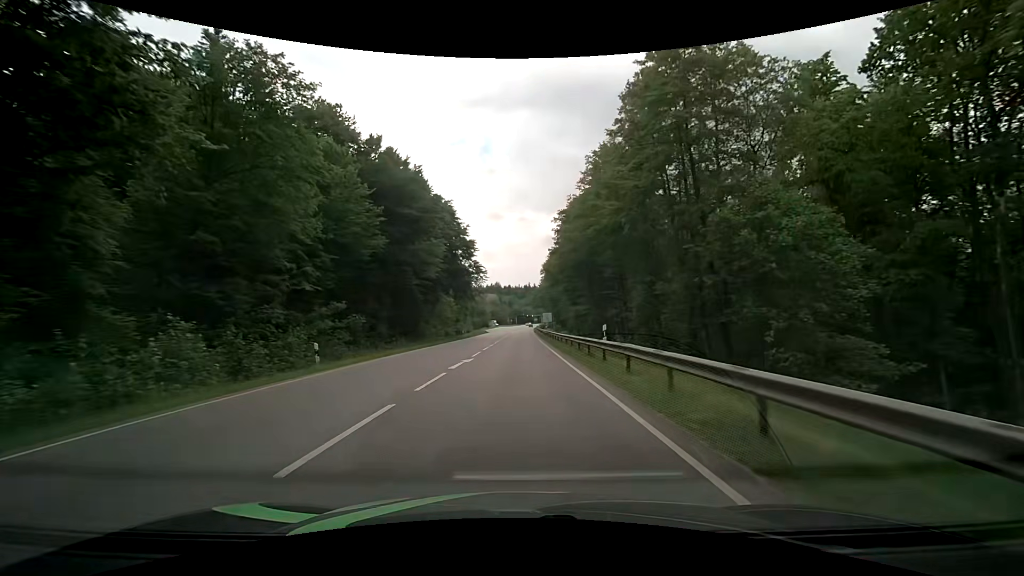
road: secondary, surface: asphalt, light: Day
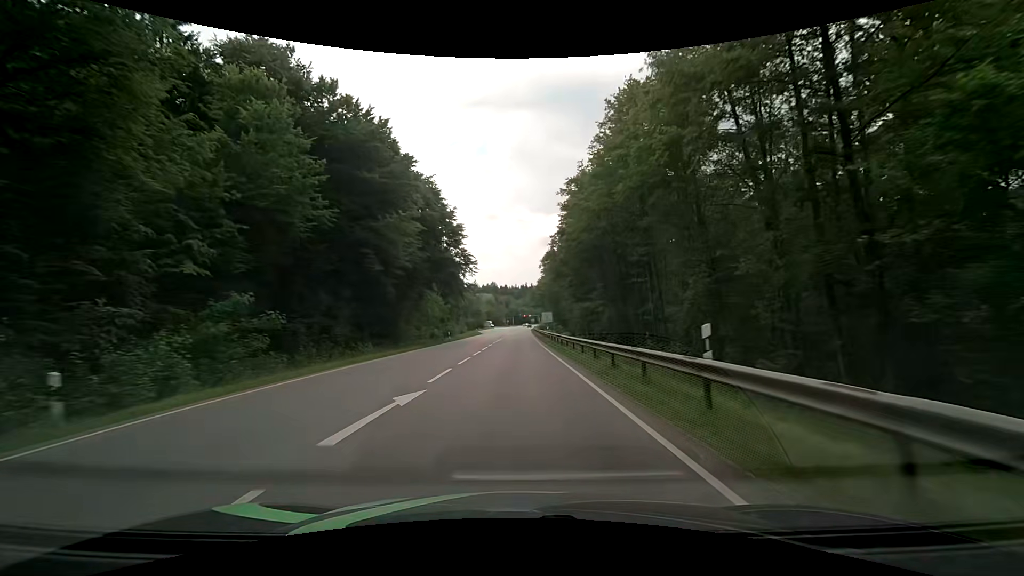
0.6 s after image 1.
(+0.1, +10.2) m; 0°
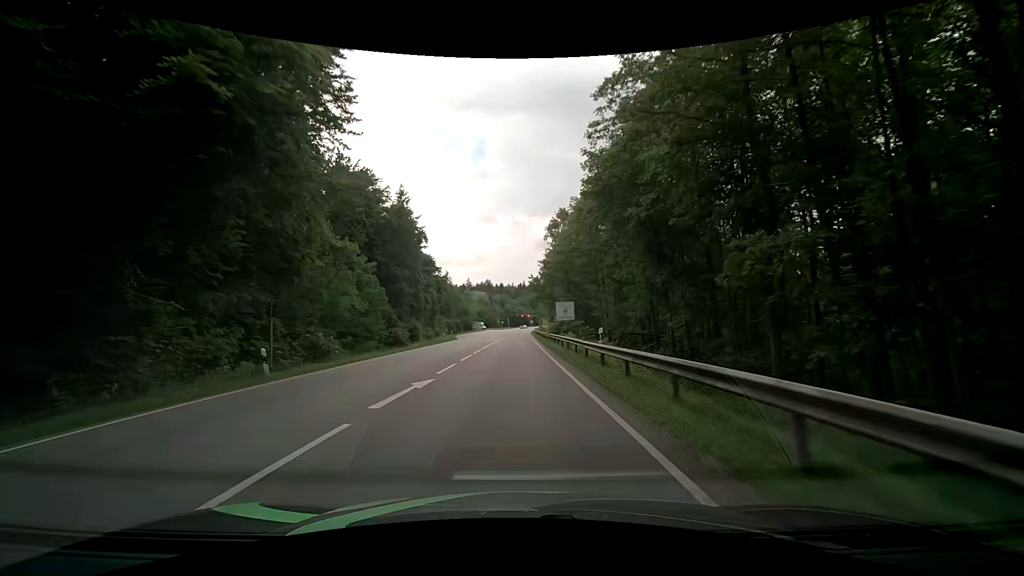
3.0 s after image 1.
(+0.4, +39.0) m; +1°
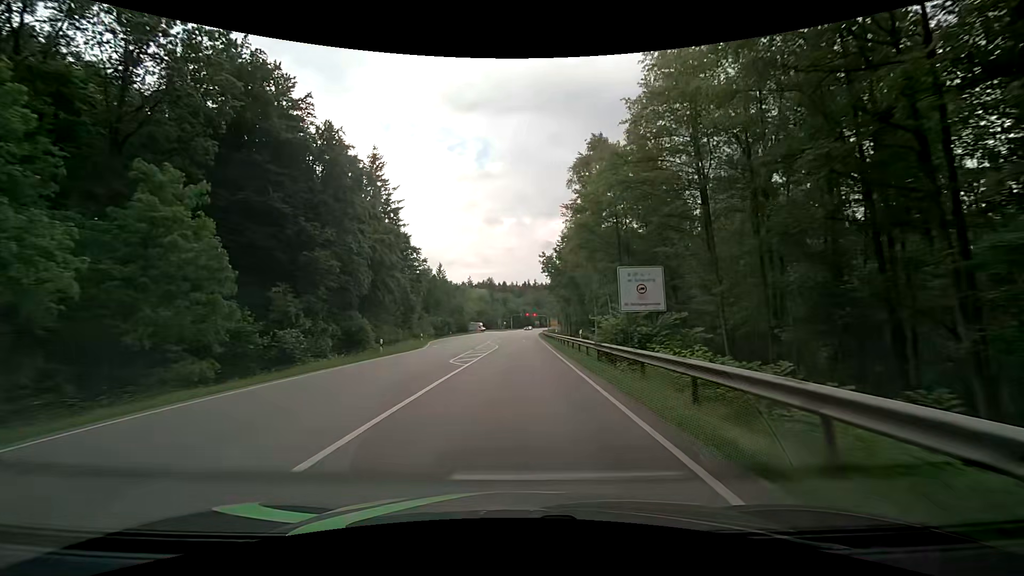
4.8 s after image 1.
(-0.2, +28.1) m; -1°
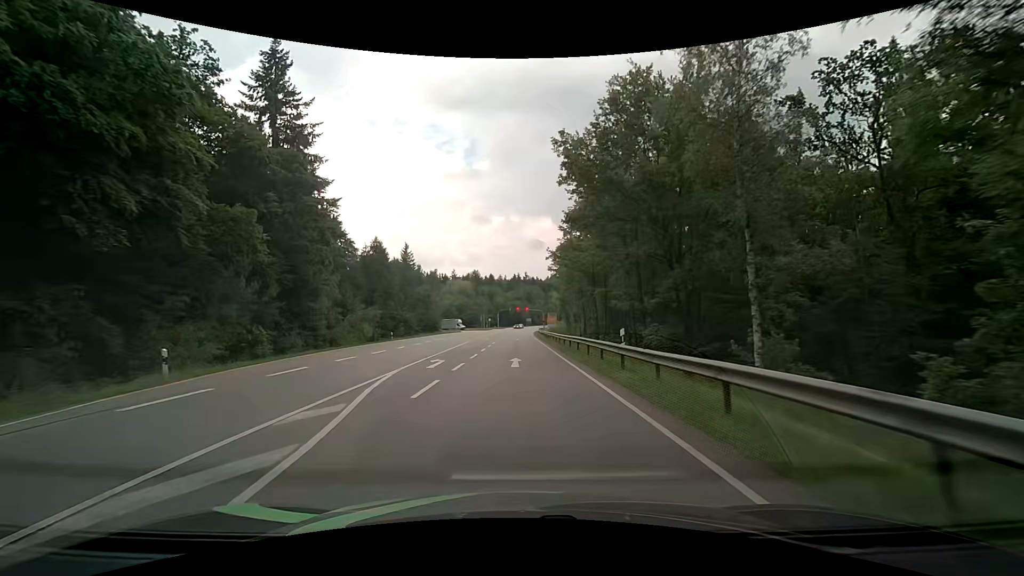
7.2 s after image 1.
(+0.5, +37.4) m; +1°
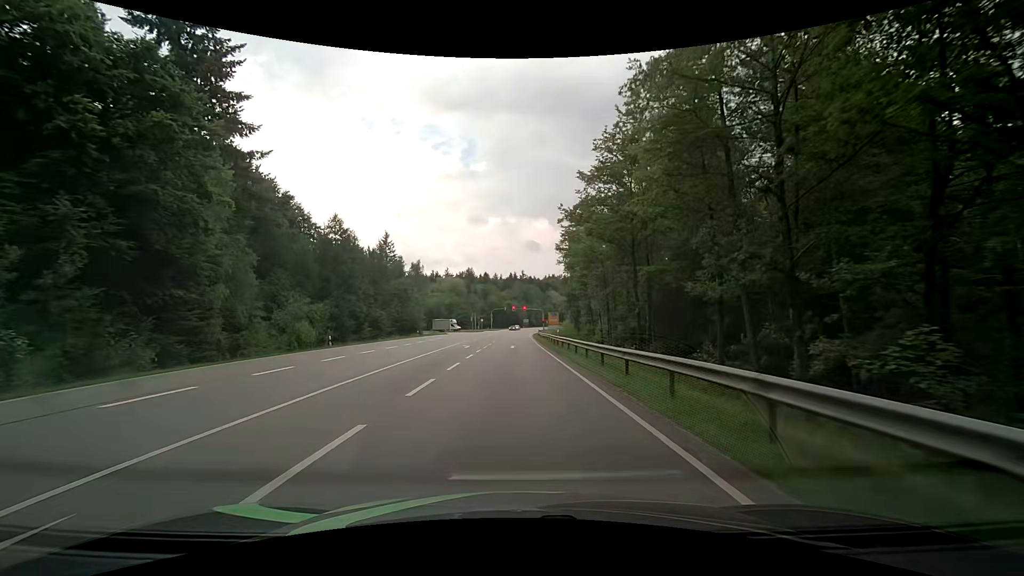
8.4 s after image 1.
(0.0, +17.5) m; 0°
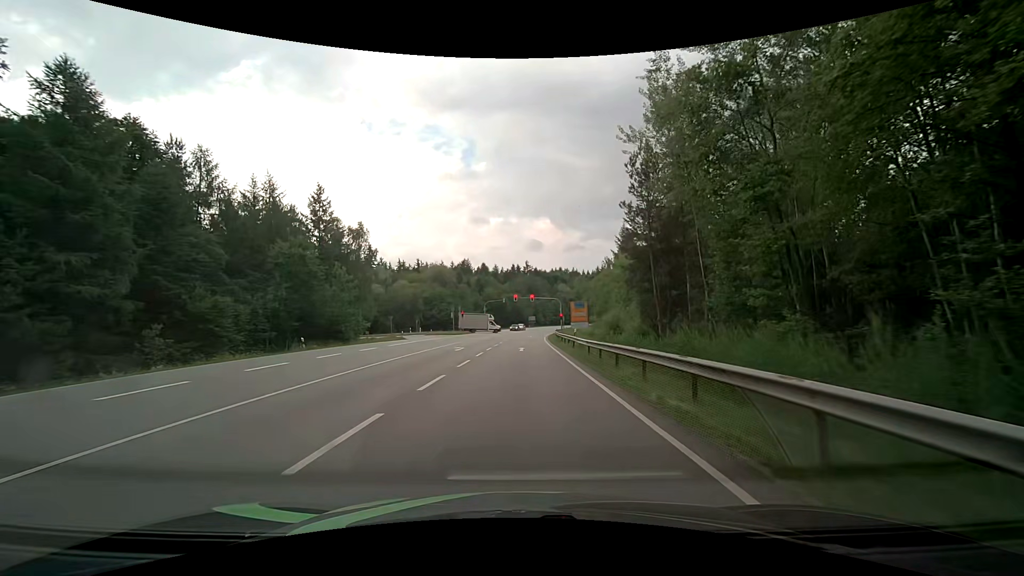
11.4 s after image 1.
(-0.1, +41.0) m; -1°
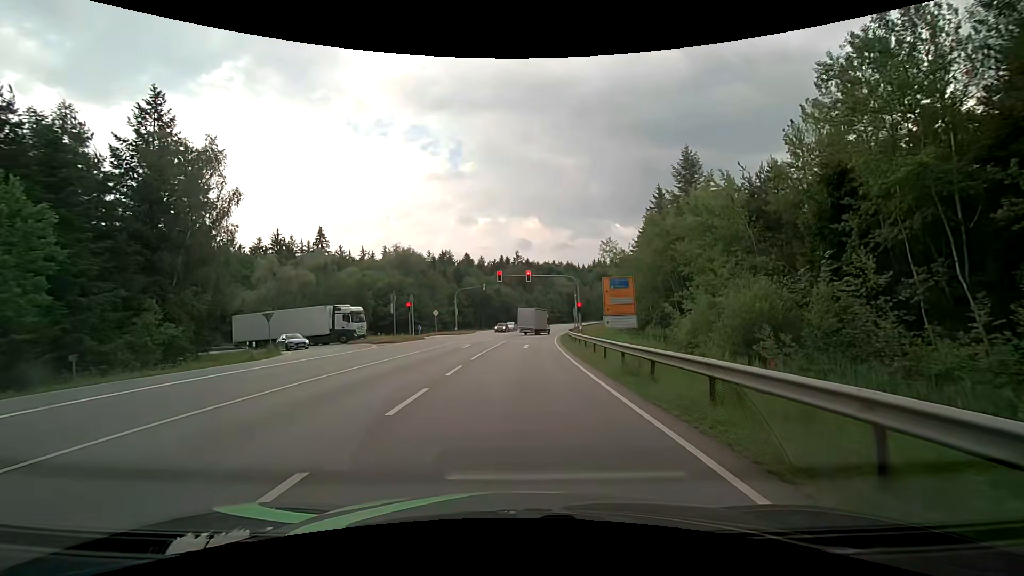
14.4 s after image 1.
(+0.5, +32.5) m; +1°
